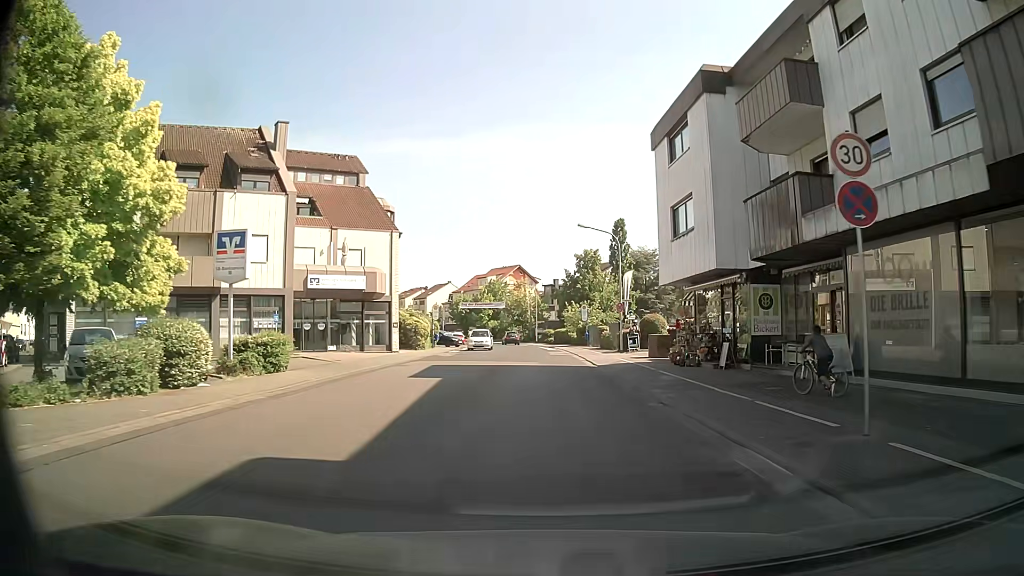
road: tertiary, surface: asphalt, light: Day
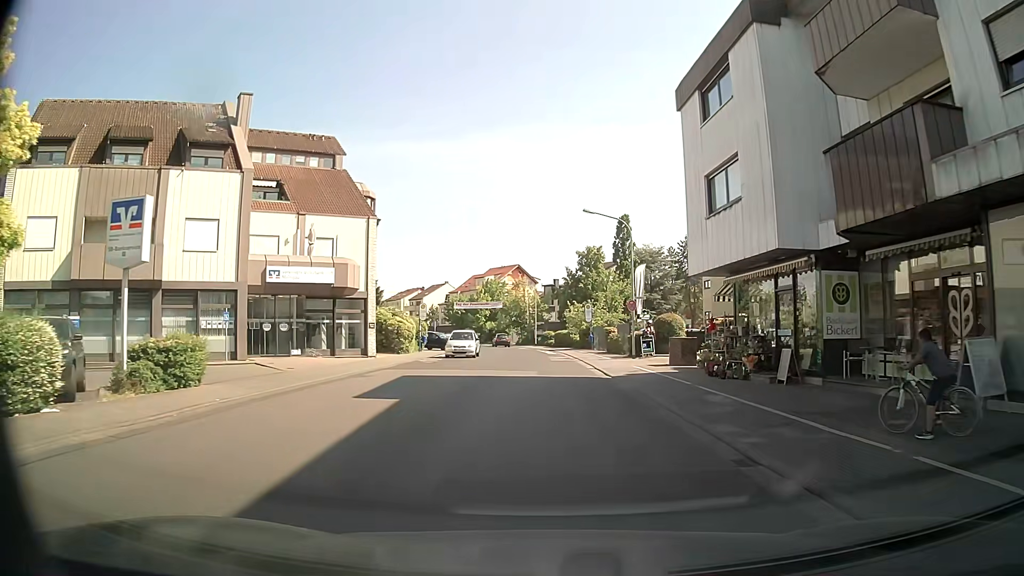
(+0.1, +5.7) m; +2°
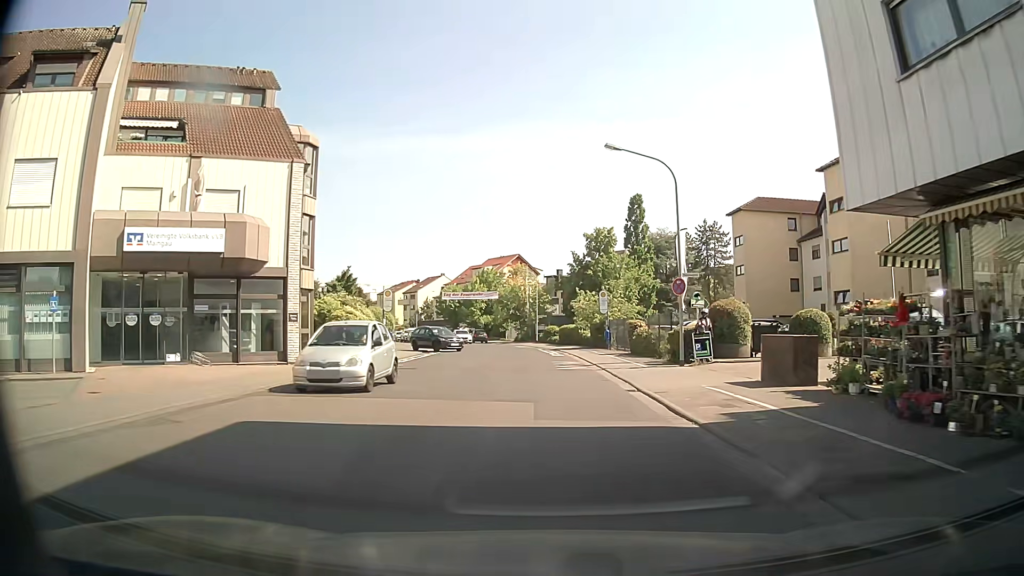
(-0.5, +11.7) m; -2°
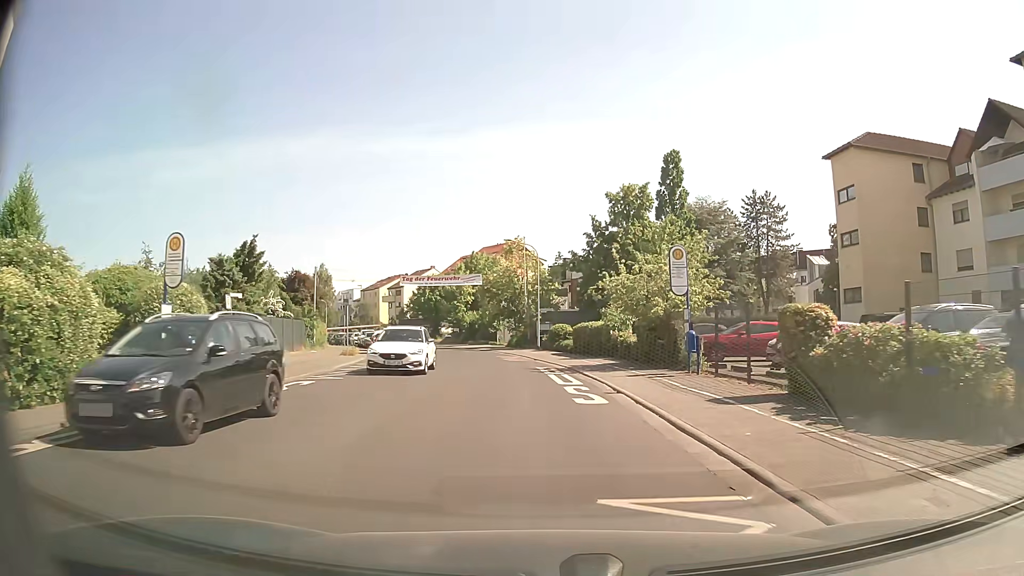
(-0.2, +22.8) m; 0°
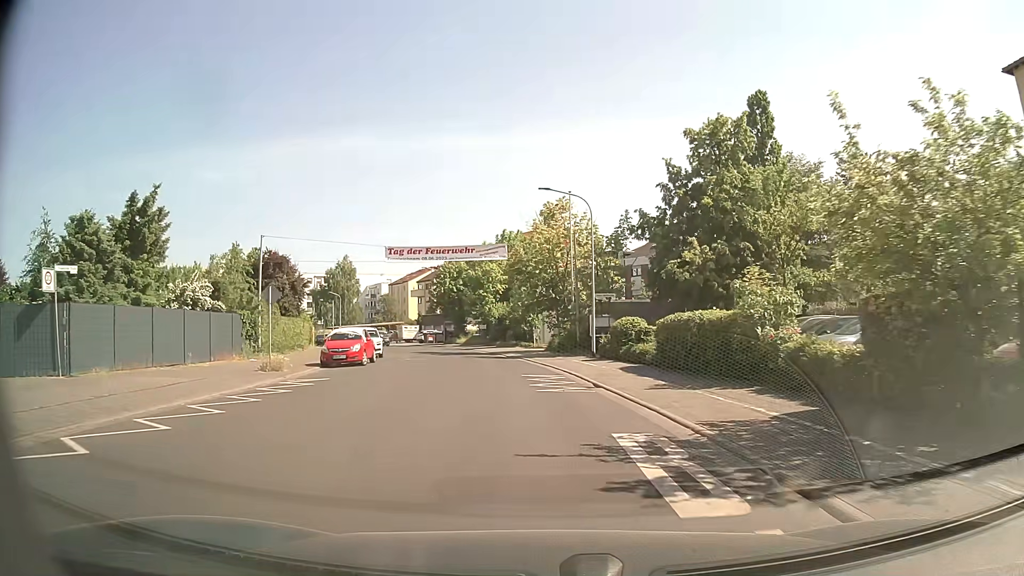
(-0.6, +16.5) m; -4°
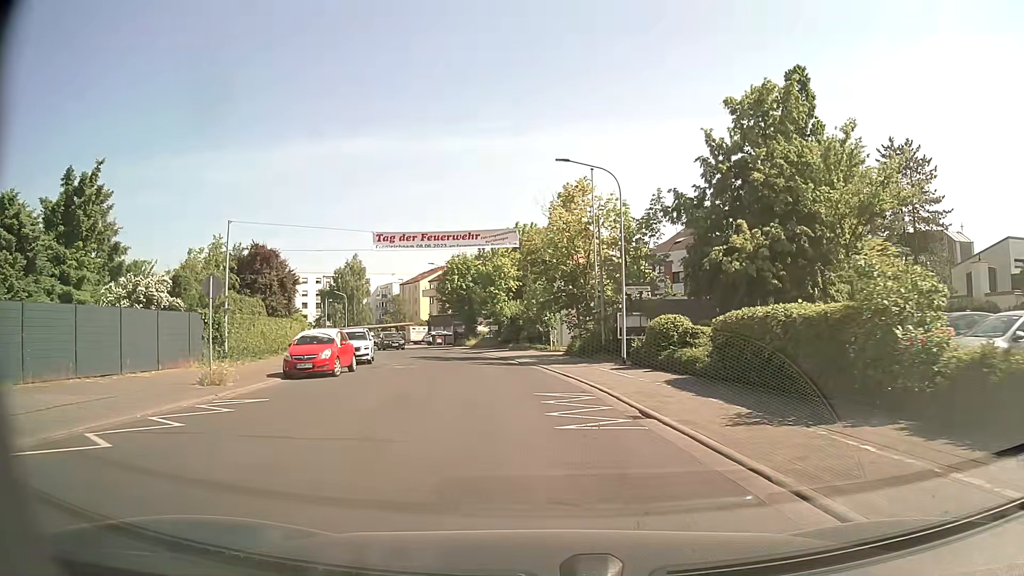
(0.0, +5.5) m; -1°
